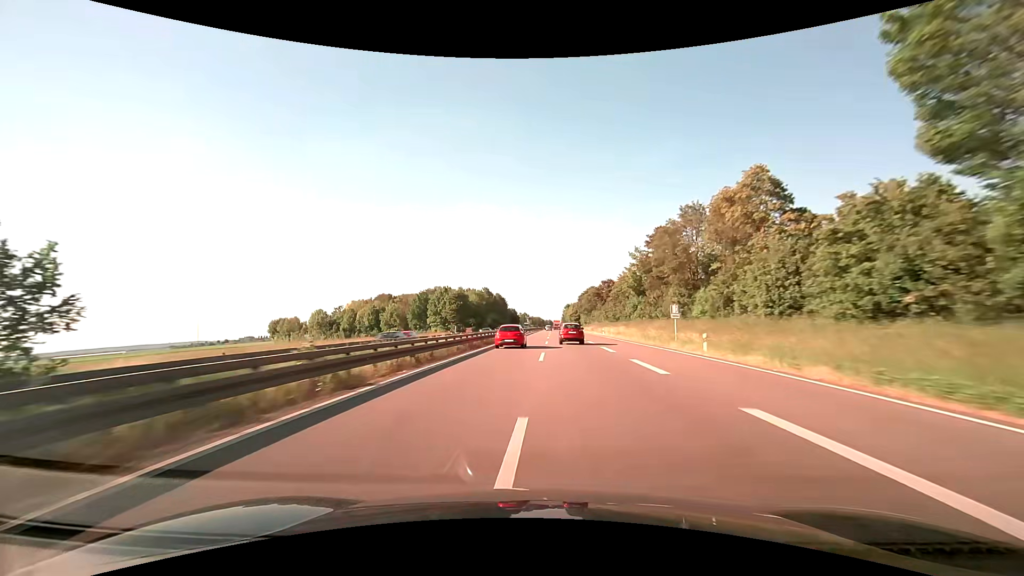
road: trunk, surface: asphalt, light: Day
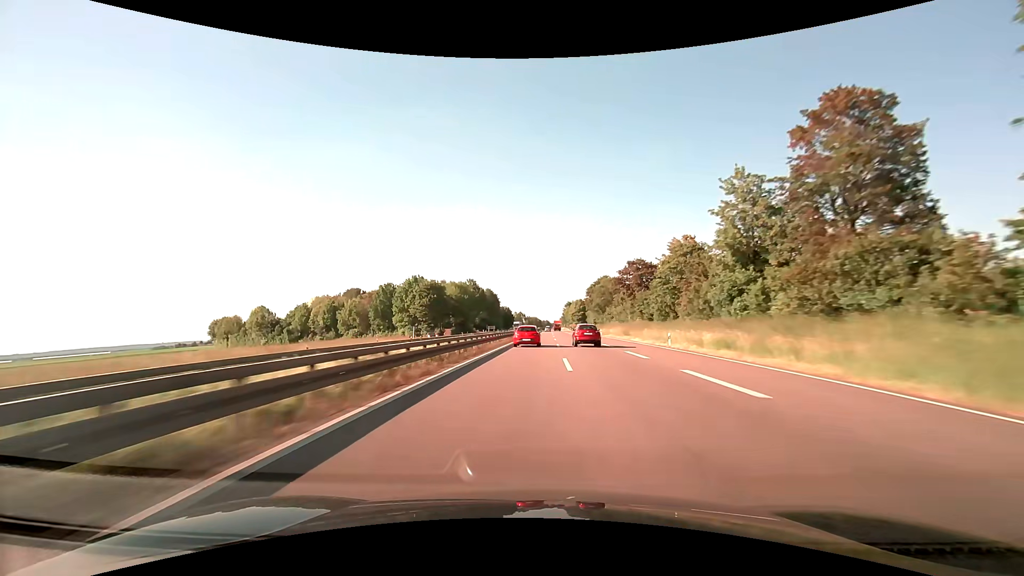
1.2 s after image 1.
(0.0, +40.2) m; 0°
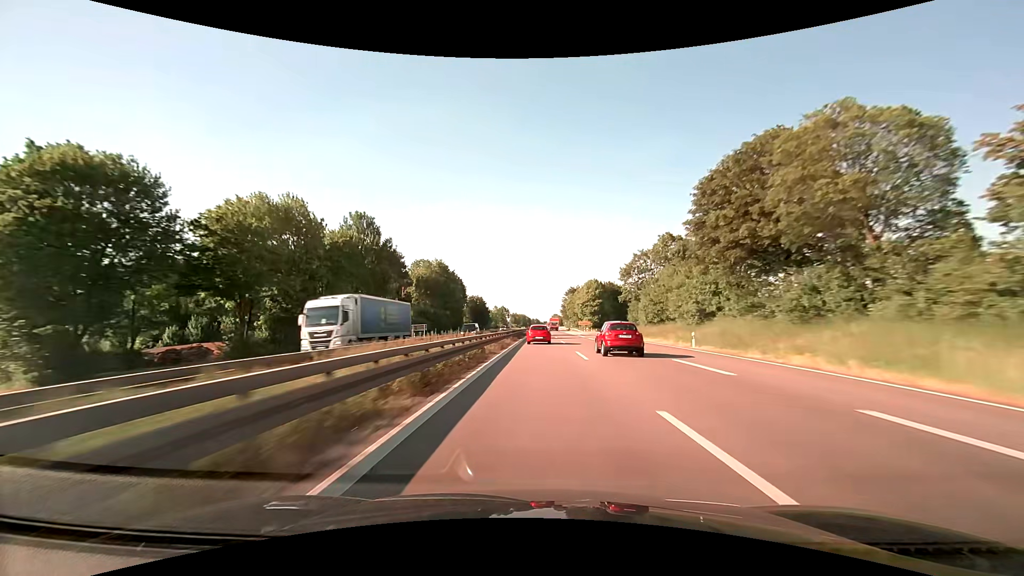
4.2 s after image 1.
(+1.0, +103.7) m; +1°
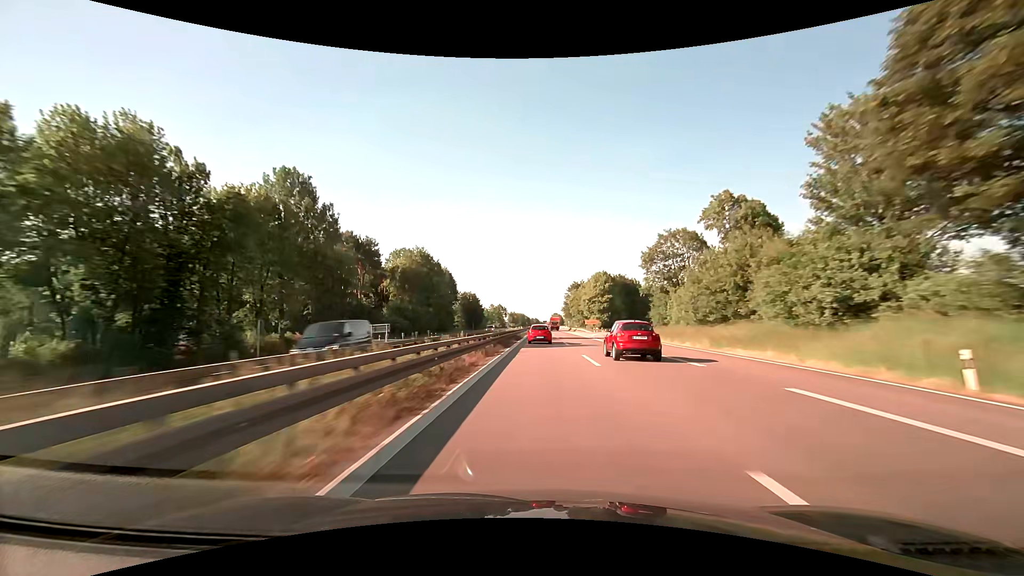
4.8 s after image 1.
(0.0, +21.2) m; 0°
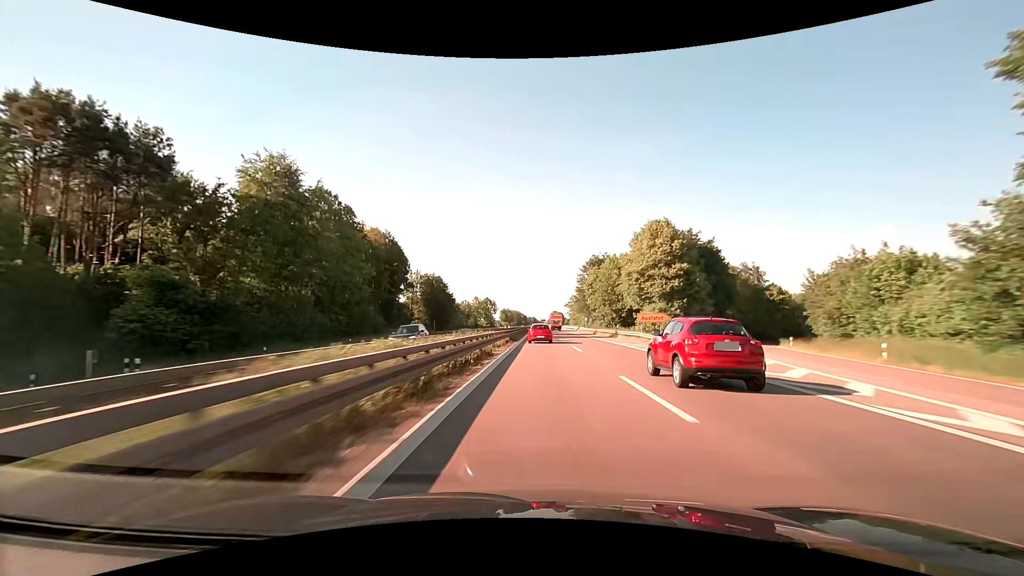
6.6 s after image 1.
(+0.3, +63.7) m; 0°
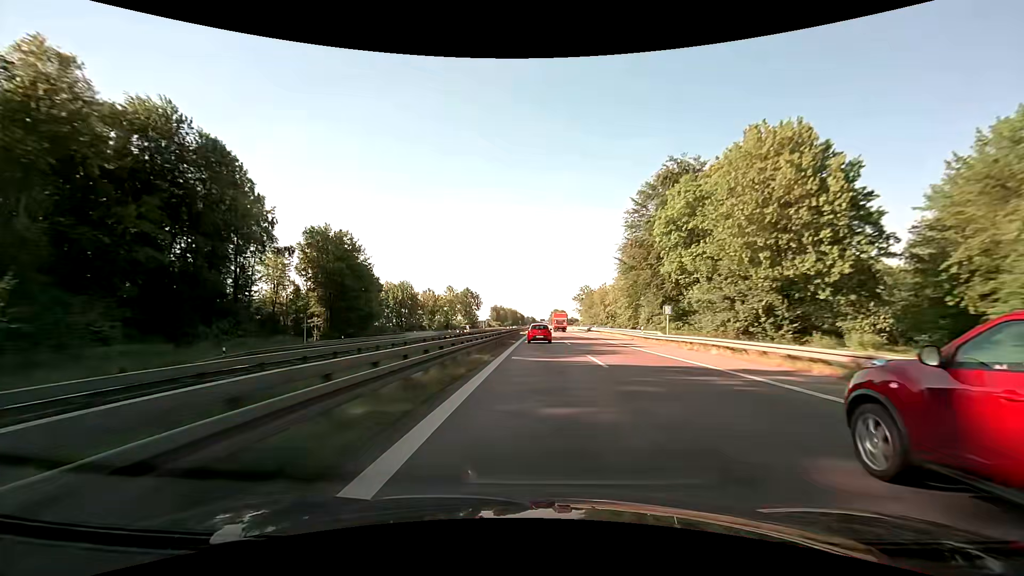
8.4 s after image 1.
(+0.1, +63.2) m; 0°
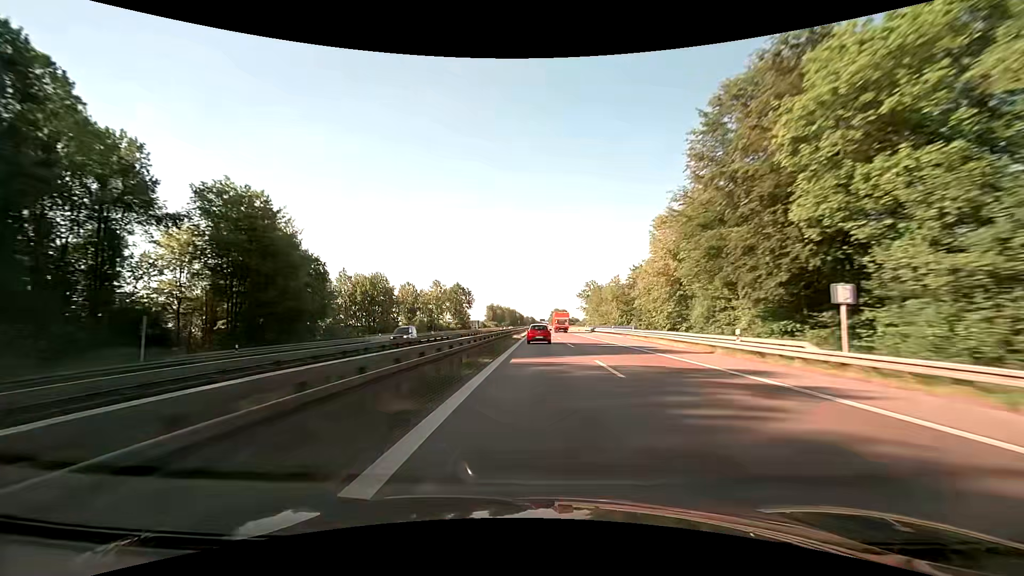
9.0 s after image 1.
(0.0, +21.0) m; 0°
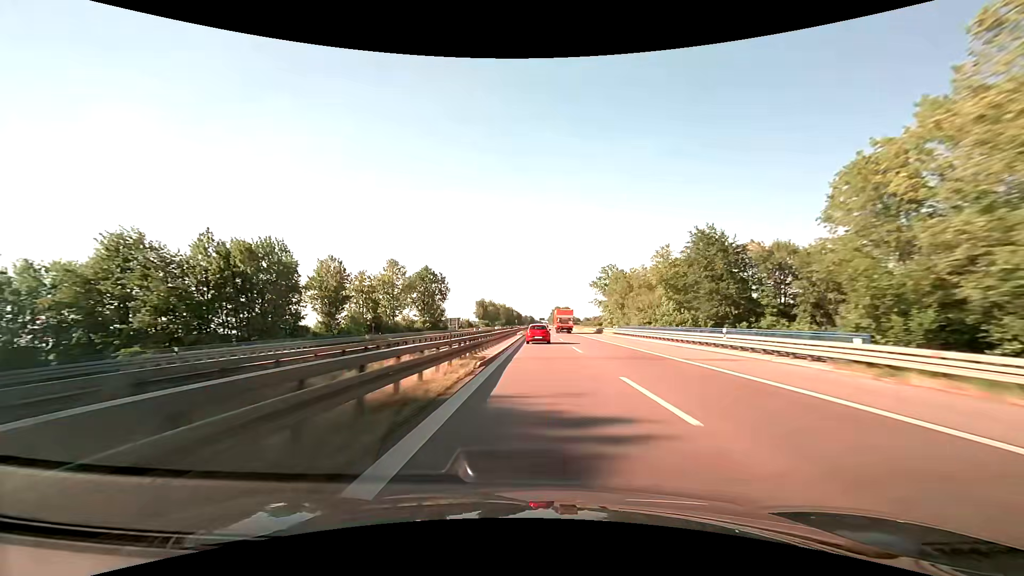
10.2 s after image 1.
(+0.1, +41.9) m; 0°
(0, +10) (0, +20) (0, +30) (0, +40) (0, +50) (0, +60) (0, +70) (0, +80) (0, +90) (0, +100) m
